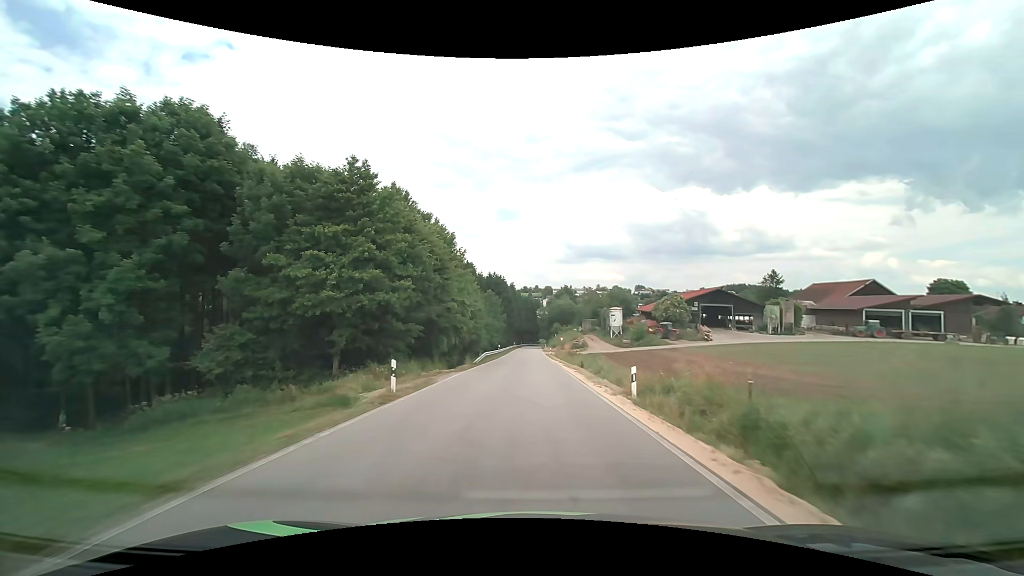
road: secondary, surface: asphalt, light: Day
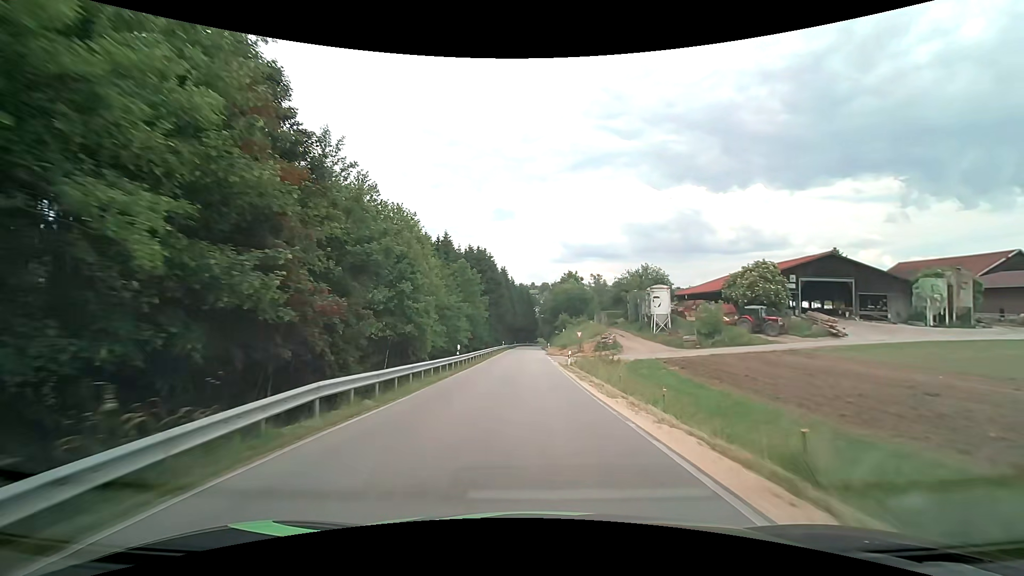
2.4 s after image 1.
(-0.1, +35.3) m; +1°
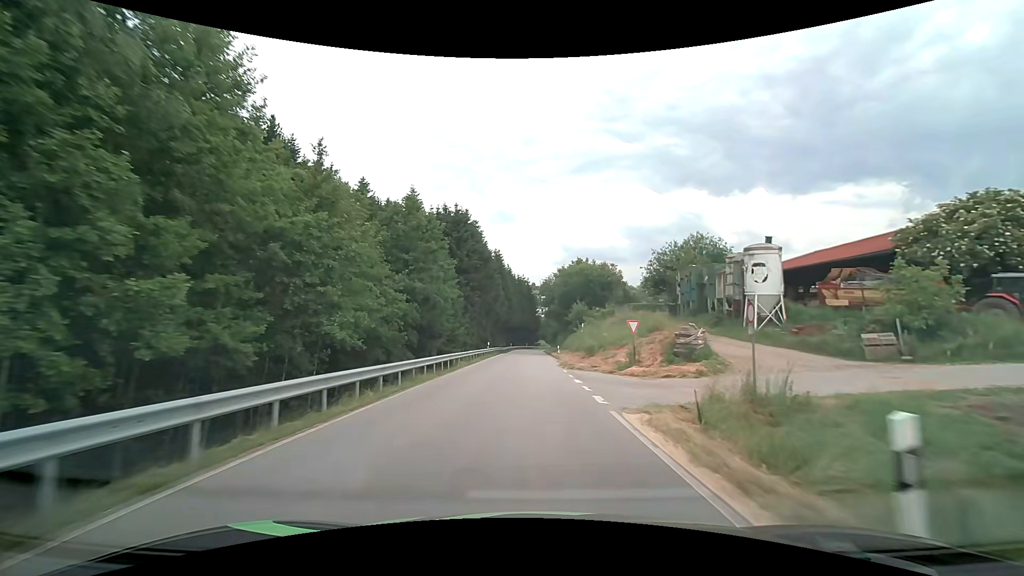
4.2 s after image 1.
(-0.1, +27.4) m; 0°
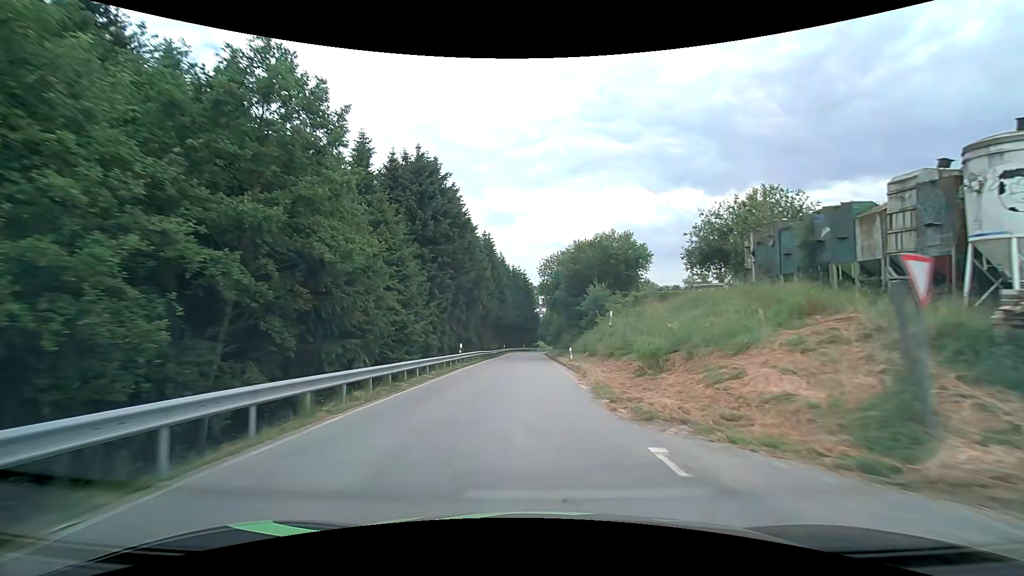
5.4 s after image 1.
(0.0, +18.5) m; 0°
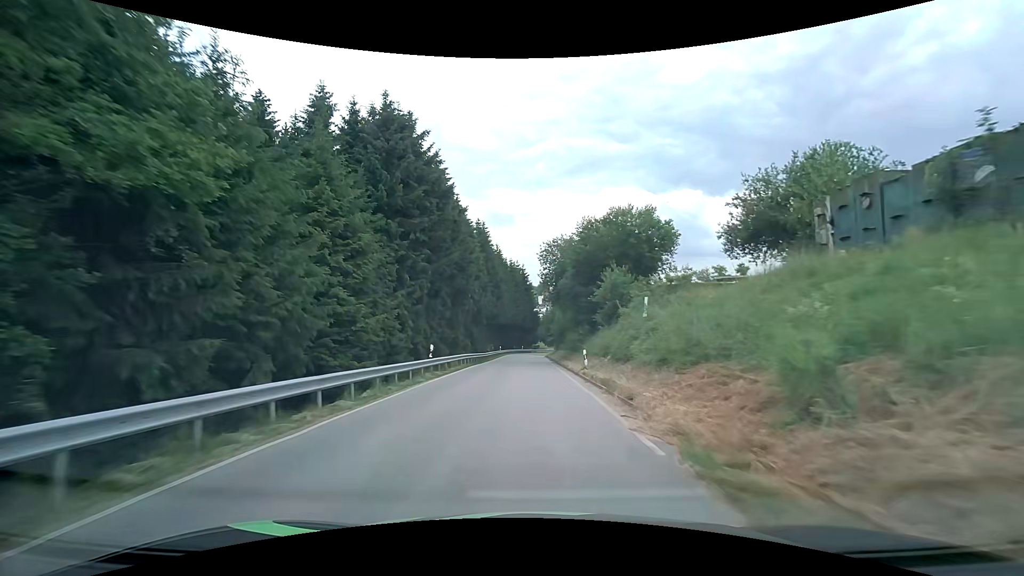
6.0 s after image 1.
(0.0, +9.2) m; 0°
